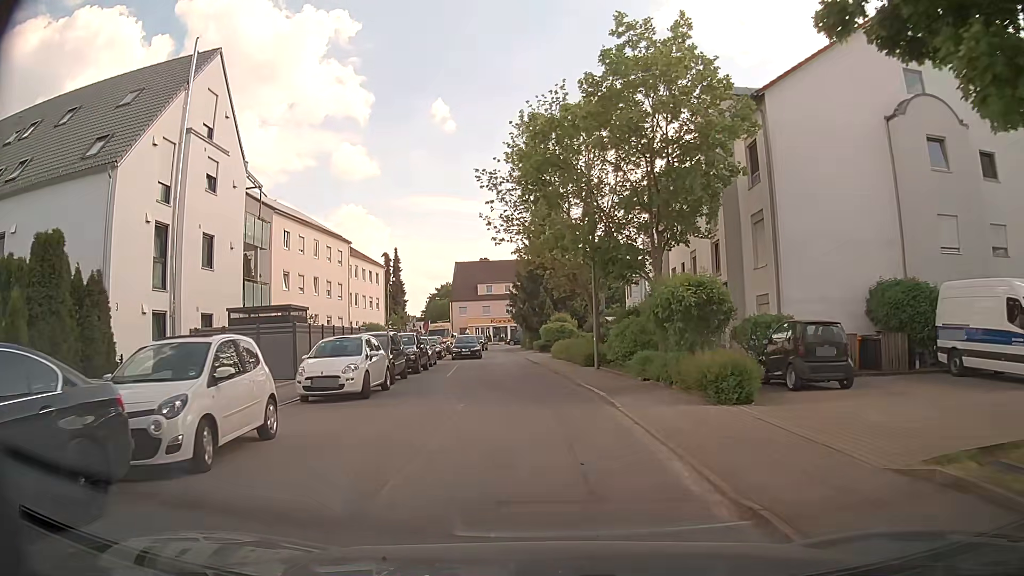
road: unclassified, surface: asphalt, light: Day
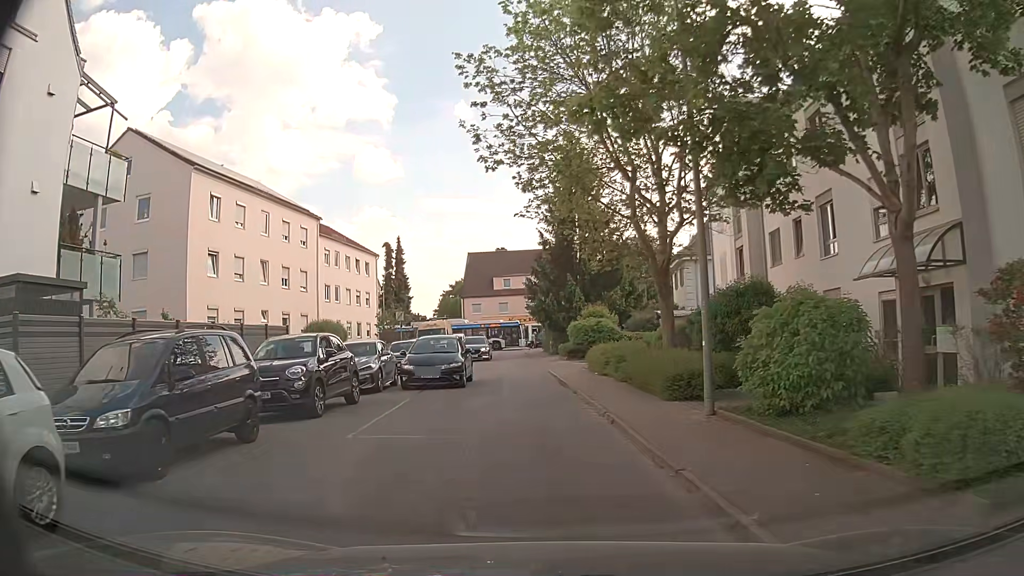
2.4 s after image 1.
(-0.1, +13.9) m; -2°
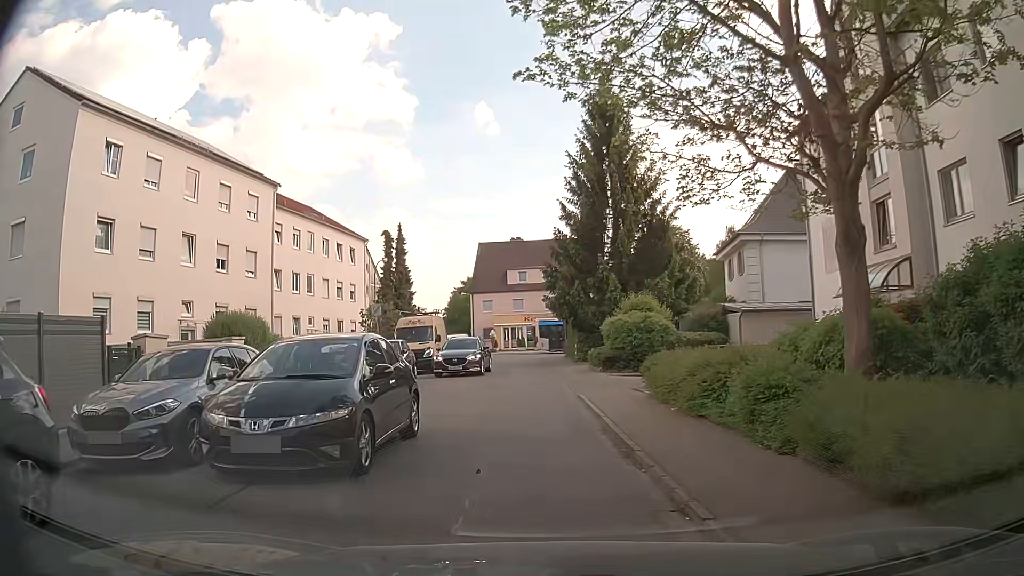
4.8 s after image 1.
(-0.1, +10.9) m; -3°
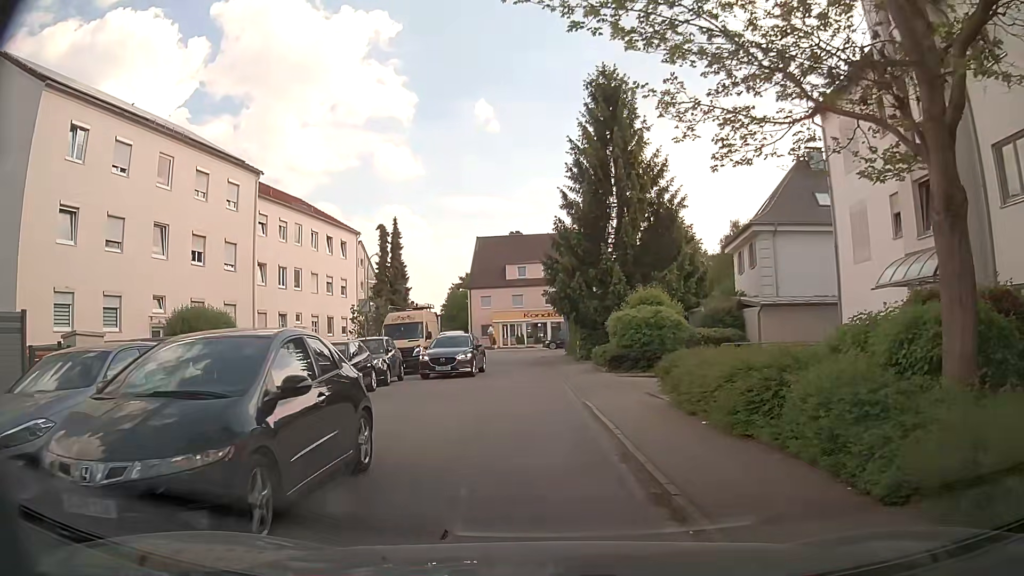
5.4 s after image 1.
(+0.1, +2.3) m; 0°
